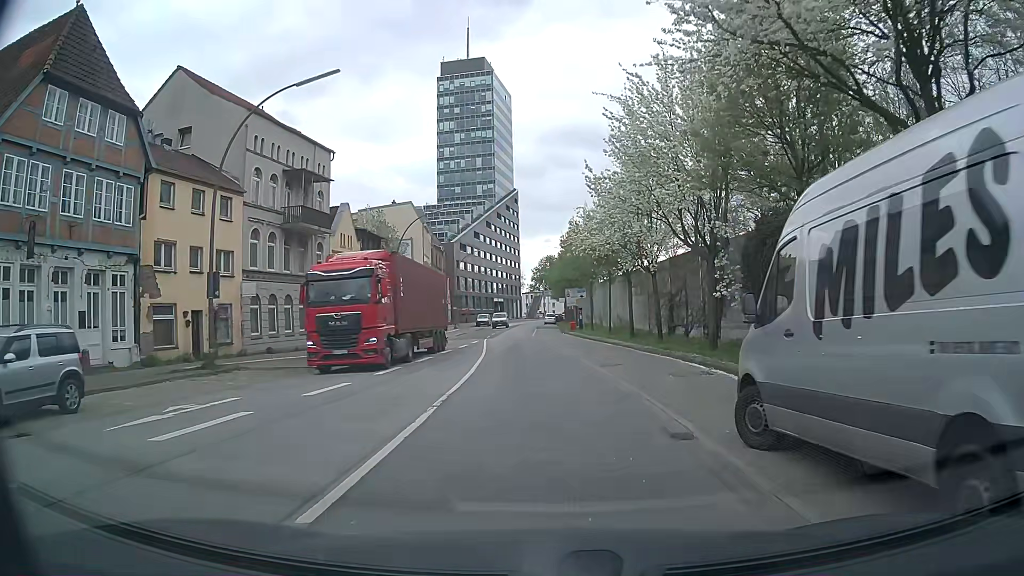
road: residential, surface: asphalt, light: Day
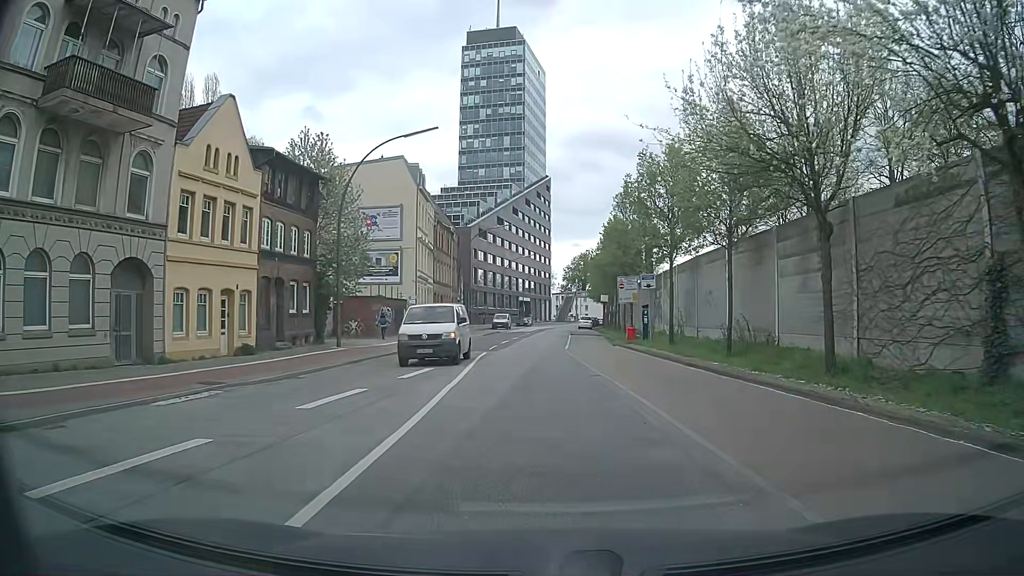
(-0.6, +21.7) m; -4°
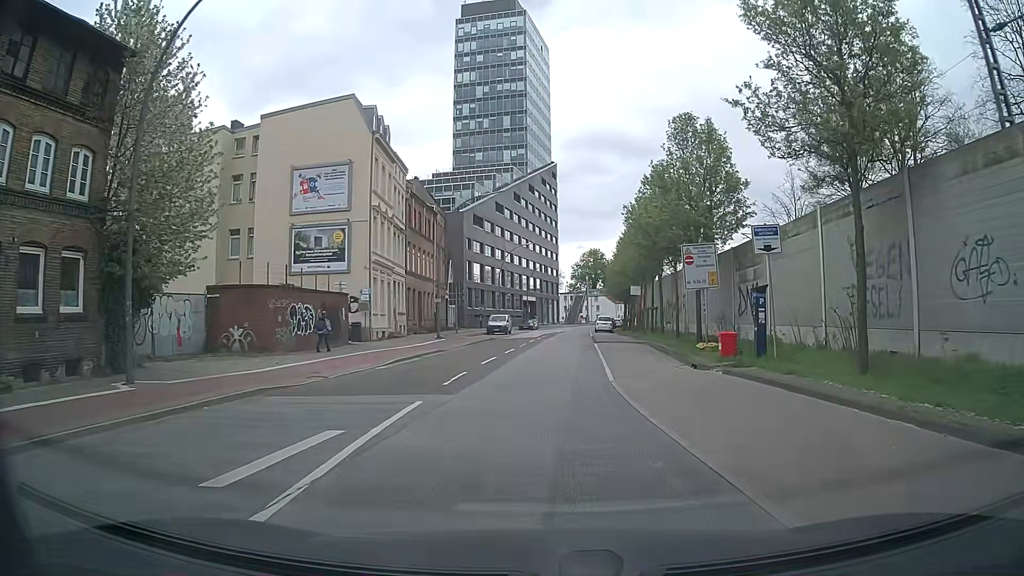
(+0.1, +17.4) m; +1°
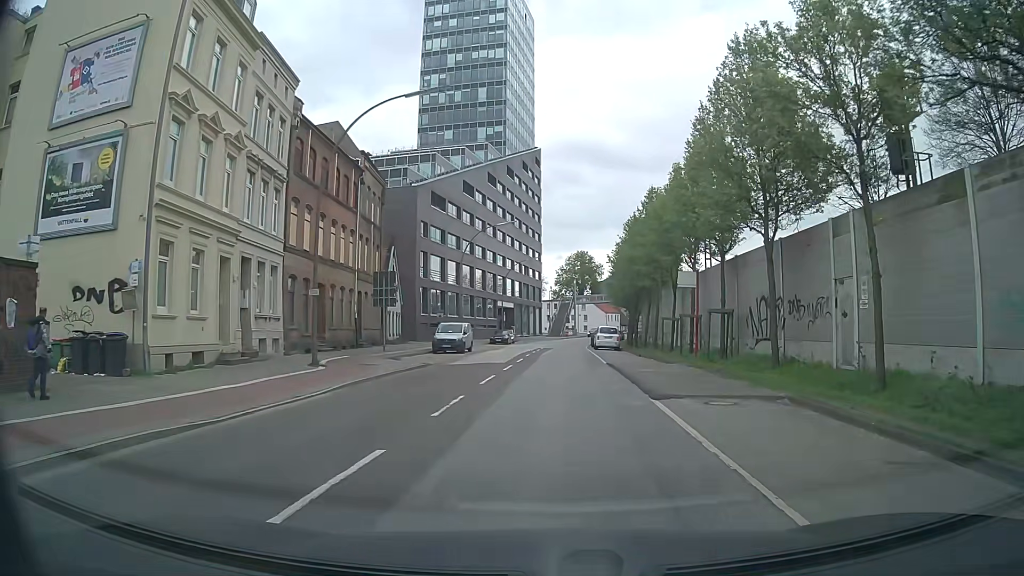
(-0.1, +22.1) m; +1°
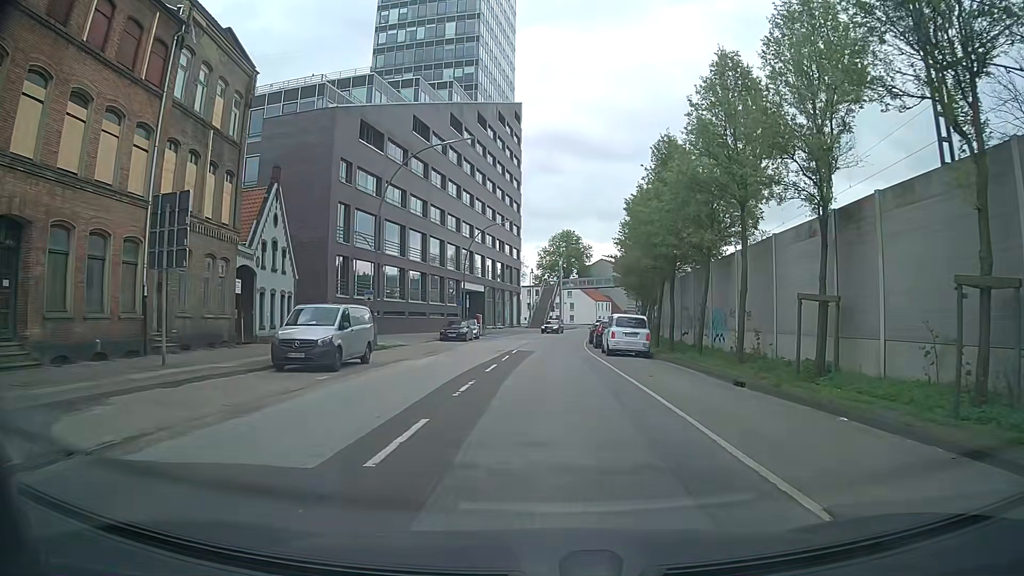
(+0.1, +22.3) m; +1°
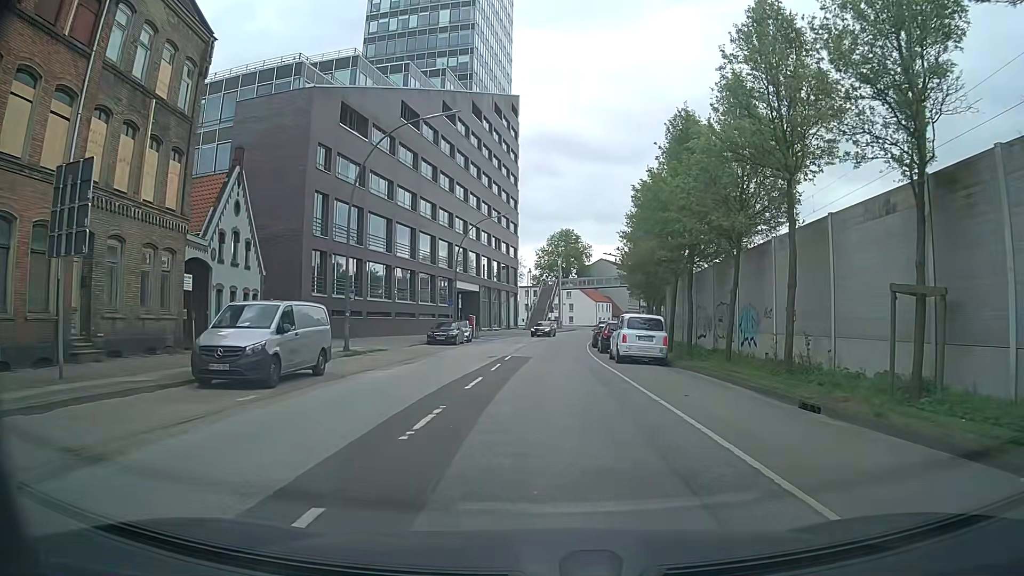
(0.0, +4.5) m; 0°
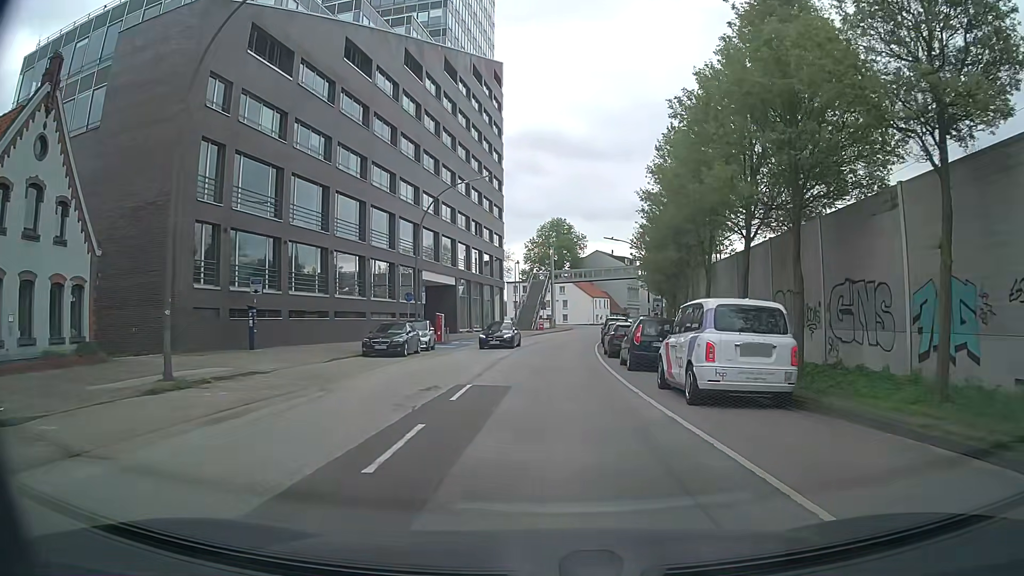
(+0.1, +13.6) m; +1°
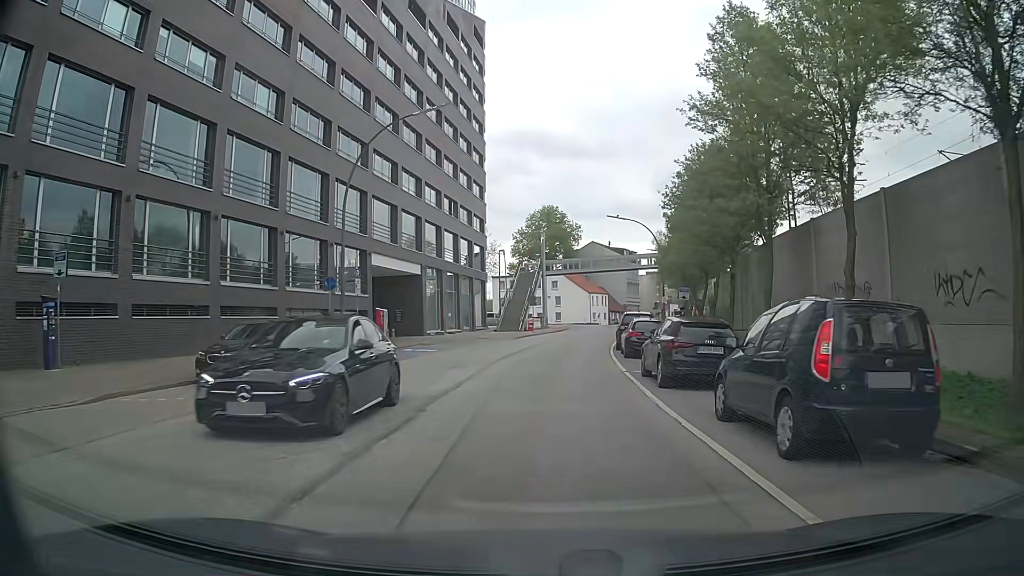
(+0.2, +13.7) m; +1°
(0, +10) (0, +20) (+1, +30) (+2, +40) (+4, +50) (+5, +60) (+7, +69) (+9, +79) (+12, +89) (+15, +98) m
